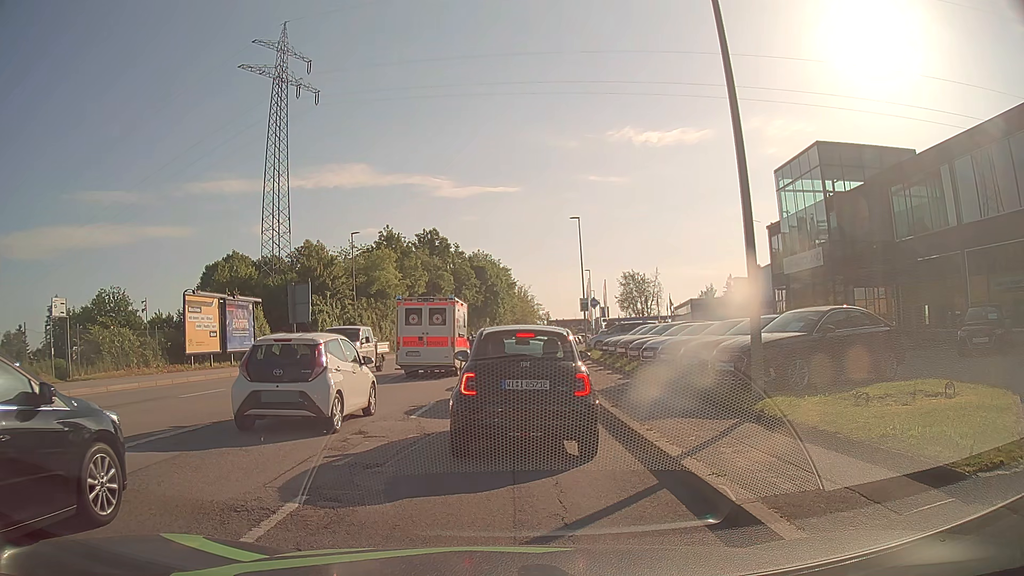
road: tertiary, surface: asphalt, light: Day
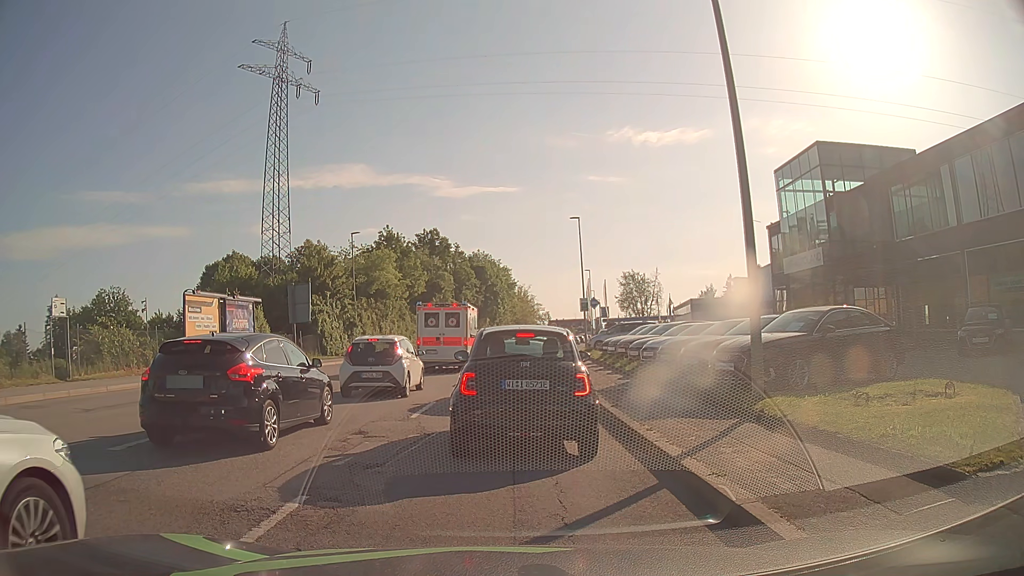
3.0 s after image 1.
(0.0, 0.0) m; 0°
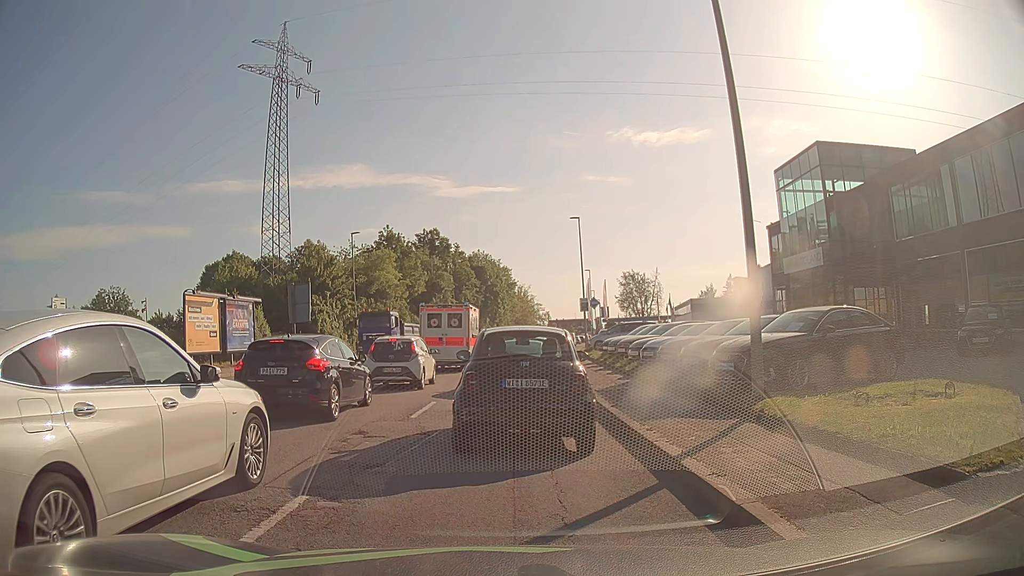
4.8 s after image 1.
(0.0, 0.0) m; 0°
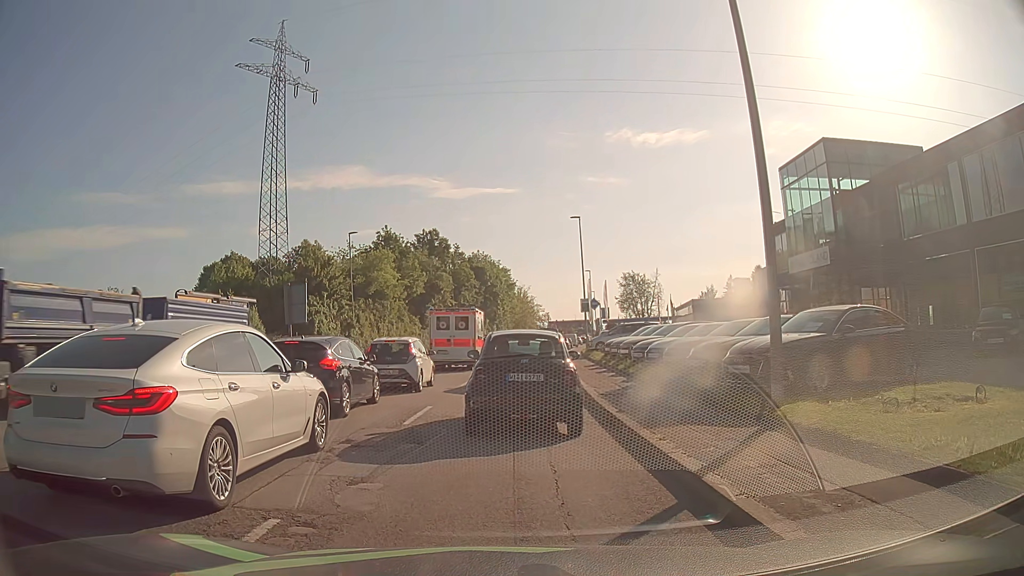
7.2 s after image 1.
(0.0, +0.8) m; 0°
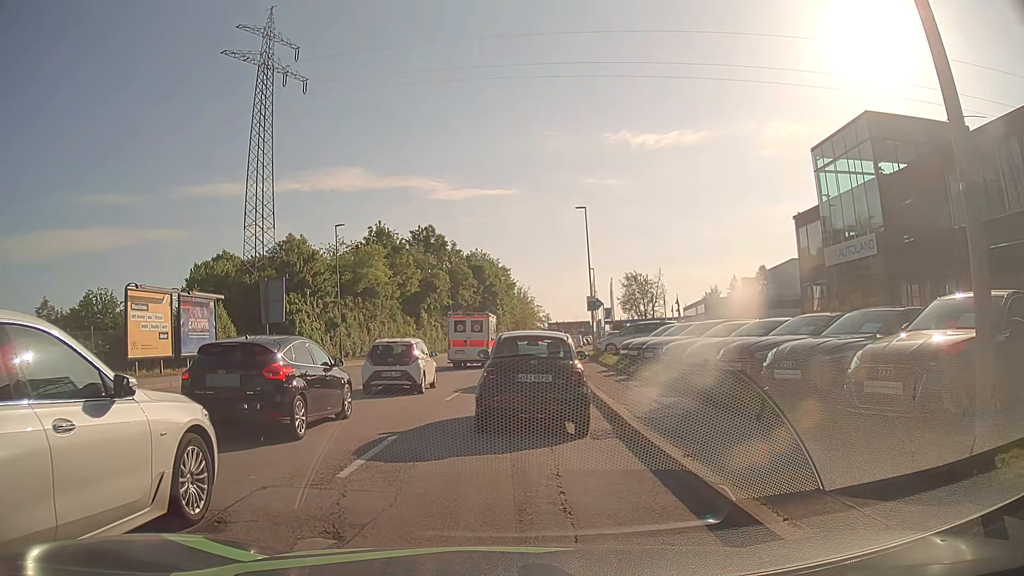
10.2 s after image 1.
(0.0, +4.4) m; +1°
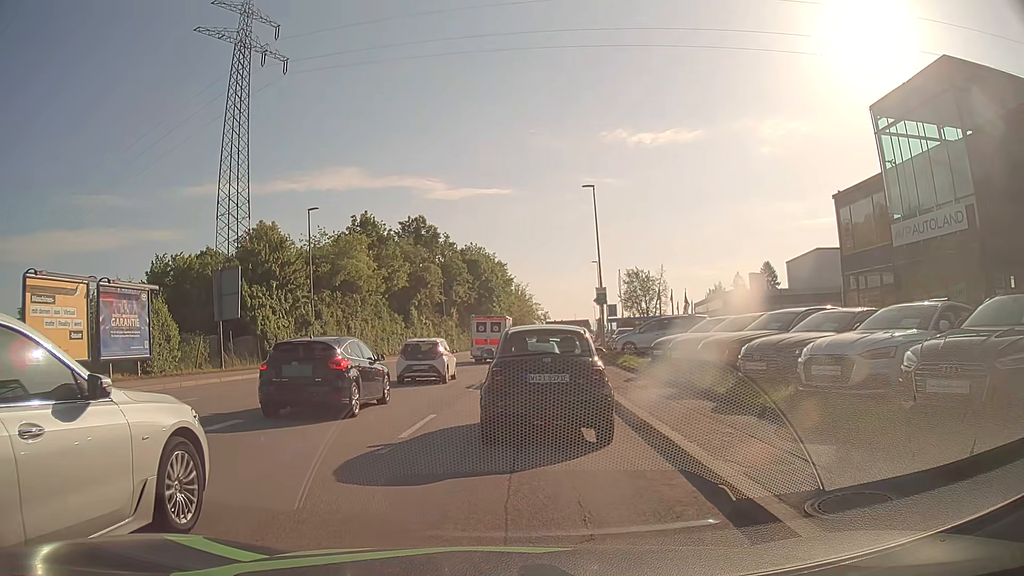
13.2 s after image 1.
(-0.1, +6.4) m; -2°
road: service
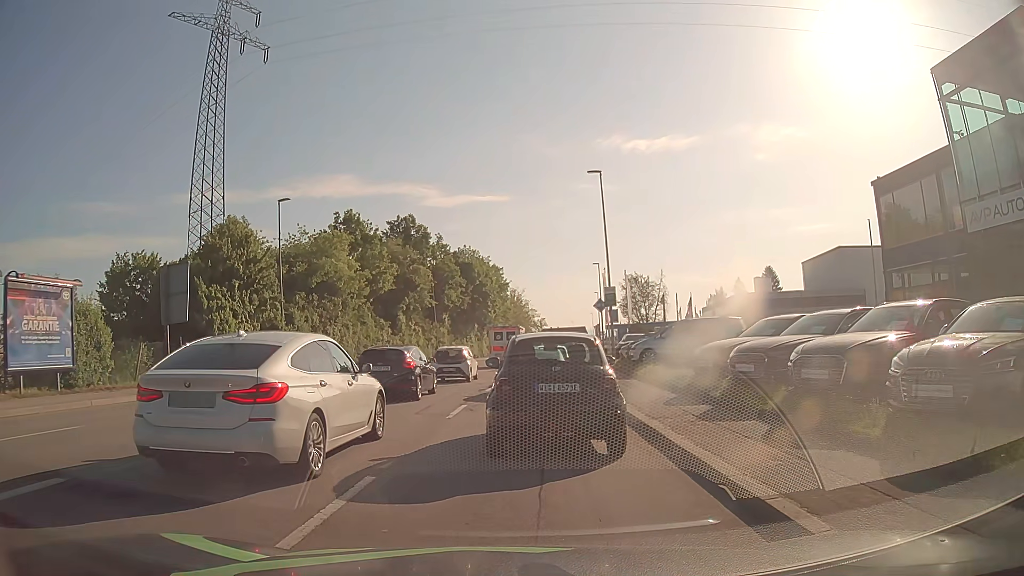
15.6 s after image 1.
(+0.1, +5.3) m; +1°
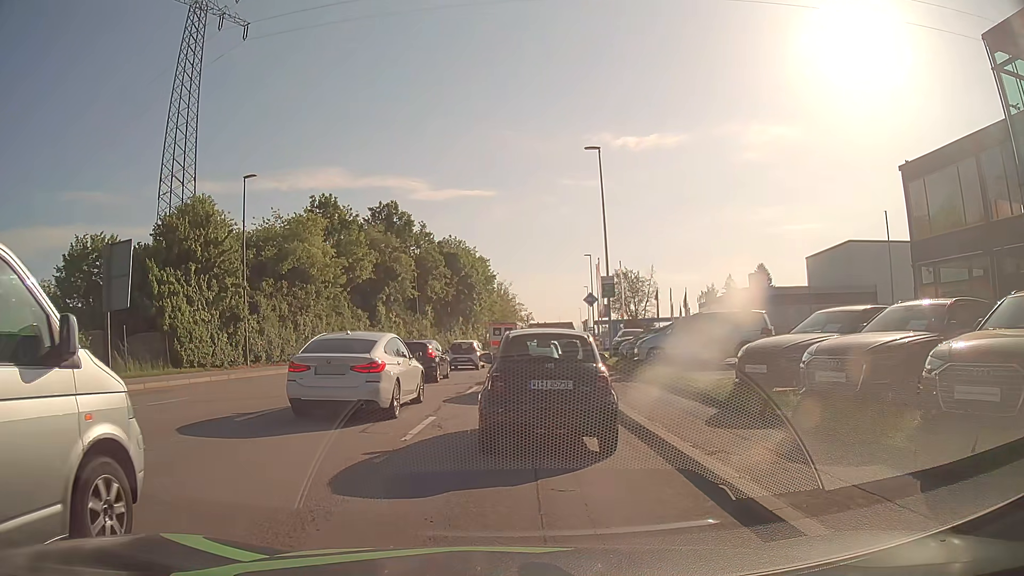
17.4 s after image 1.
(0.0, +3.8) m; +2°
